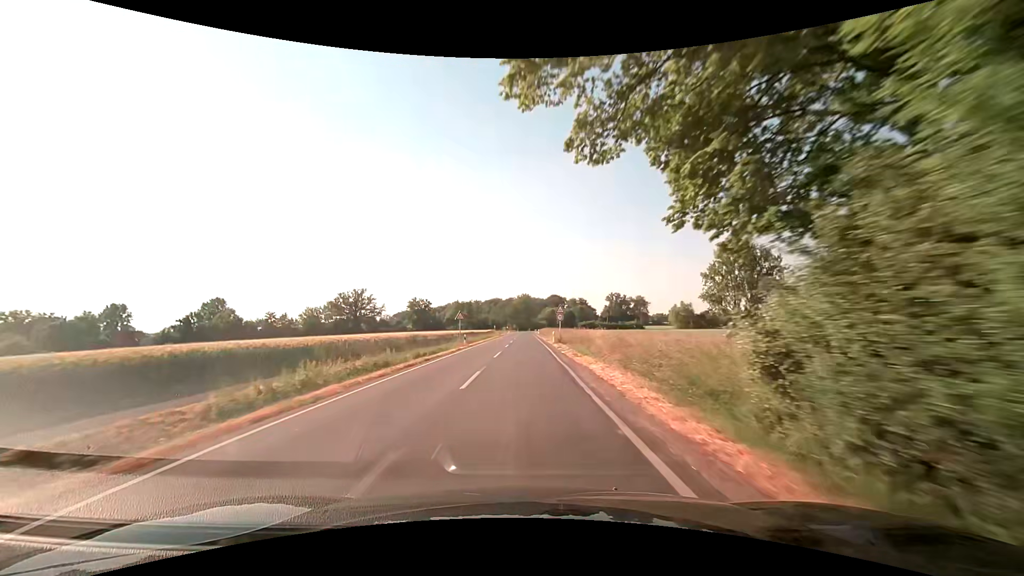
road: secondary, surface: asphalt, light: Day
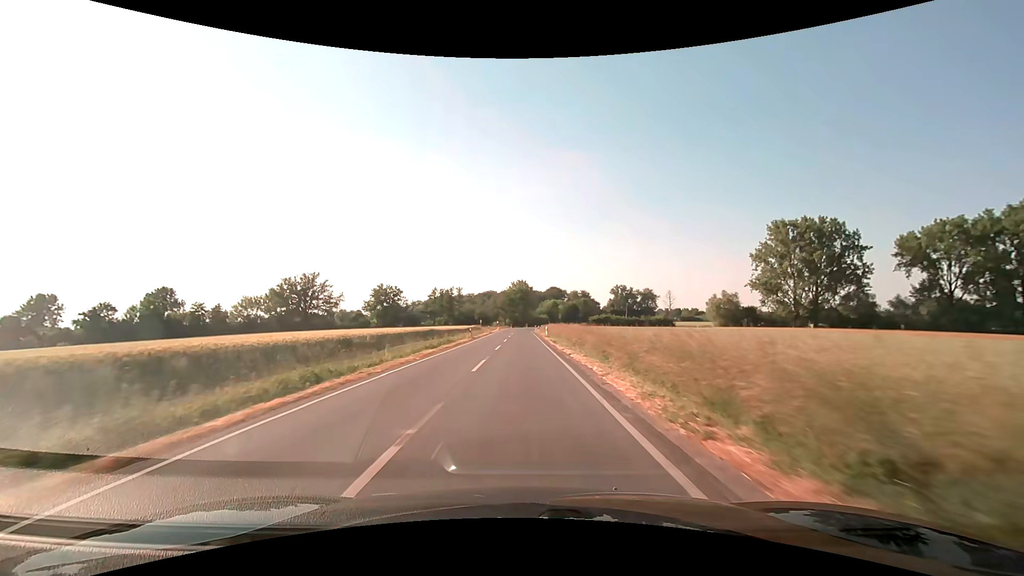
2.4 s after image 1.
(+0.1, +43.8) m; 0°
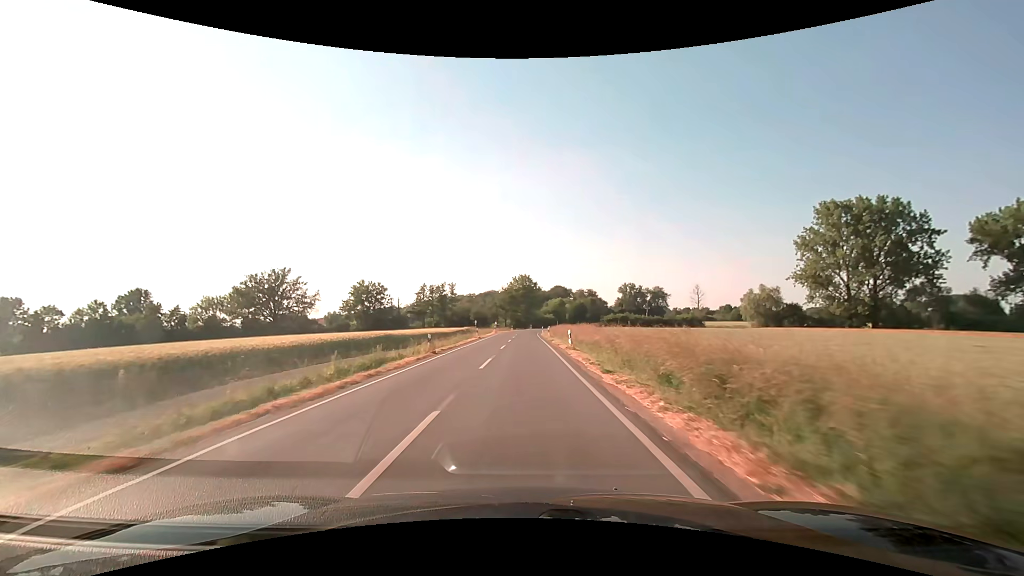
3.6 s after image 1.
(0.0, +22.0) m; 0°
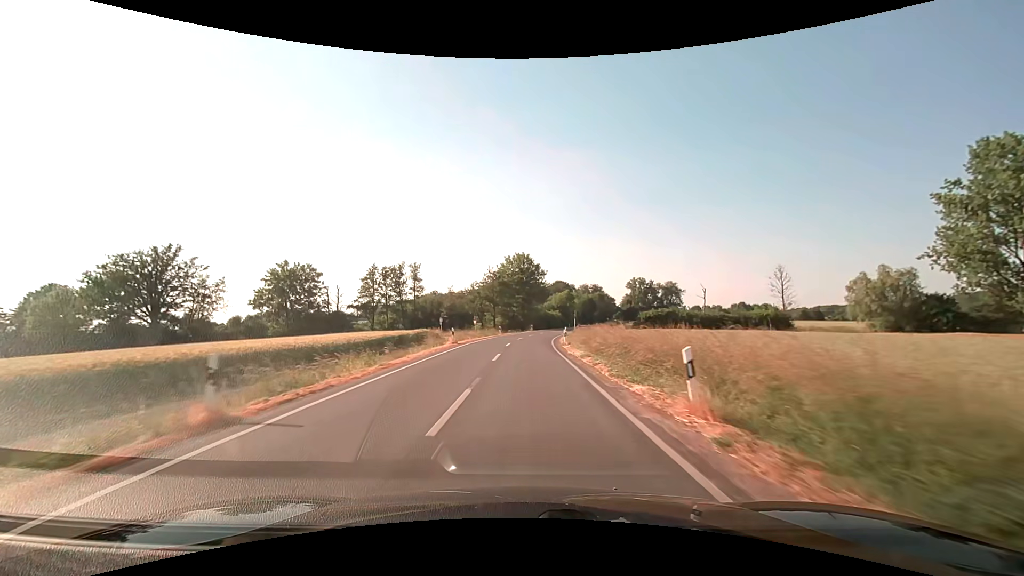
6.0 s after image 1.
(-0.1, +43.9) m; 0°
(0, +10) (0, +20) (0, +30) (+1, +40) (+1, +50) (+2, +60) (+4, +70) (+5, +80) (+7, +90) (+9, +99) m
